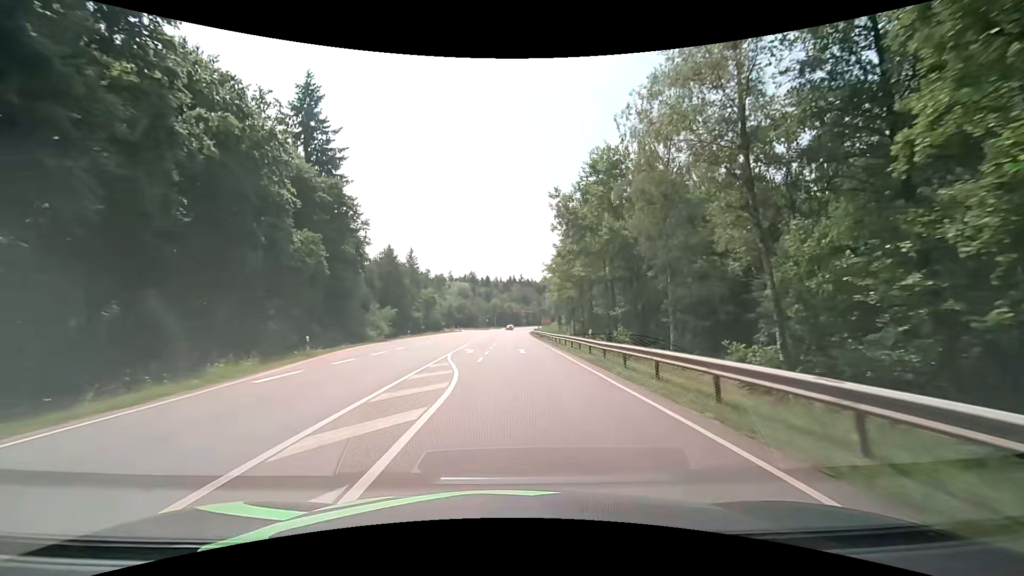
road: secondary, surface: asphalt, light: Day
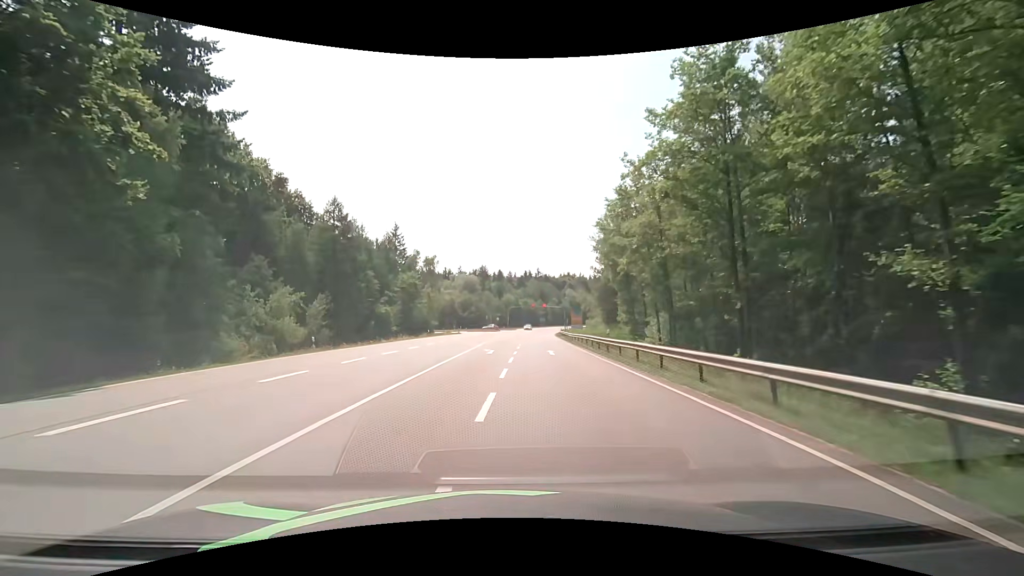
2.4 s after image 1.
(-0.2, +36.1) m; -1°
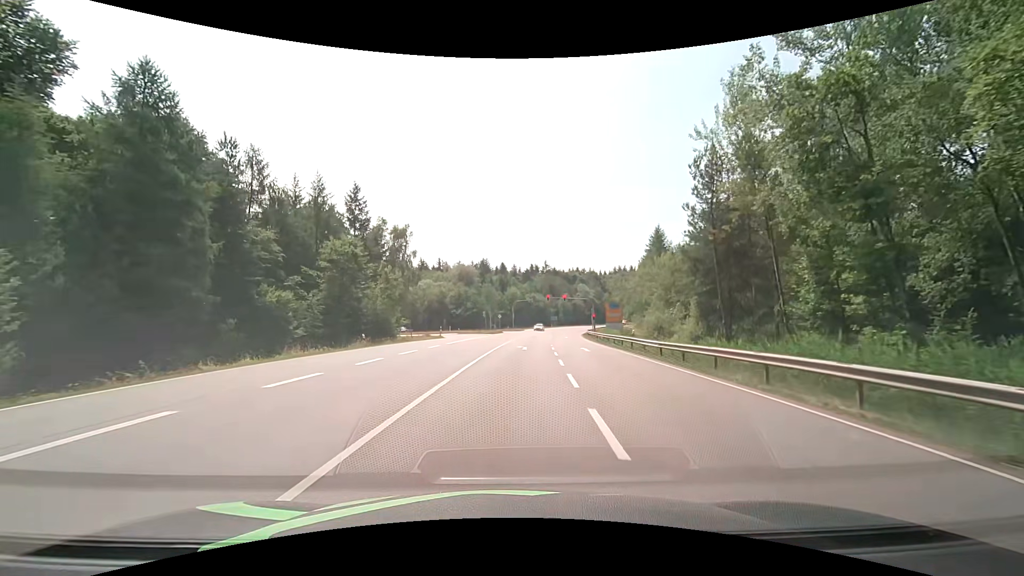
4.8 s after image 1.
(-0.5, +31.6) m; -1°
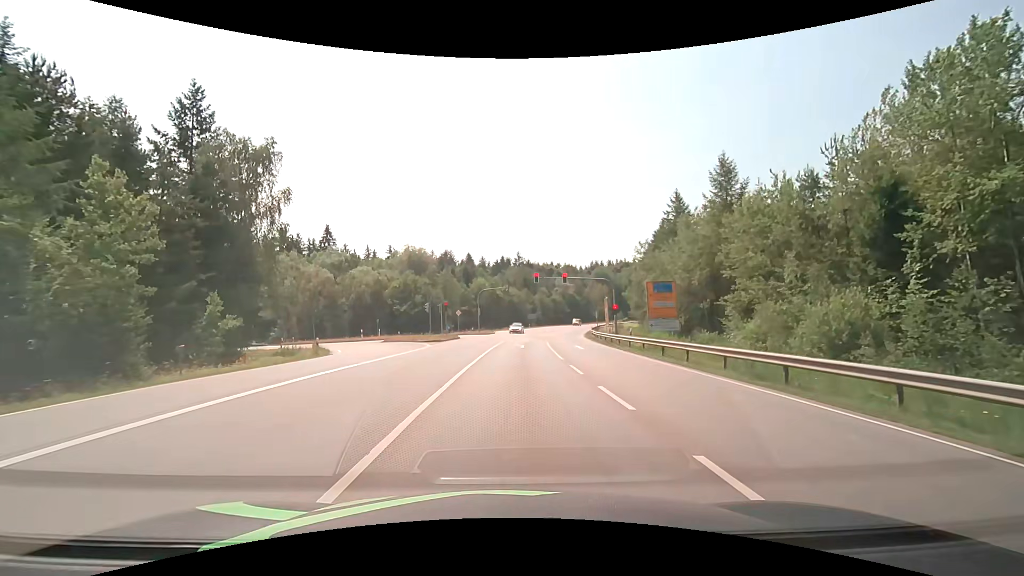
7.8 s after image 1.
(+0.9, +32.5) m; +3°
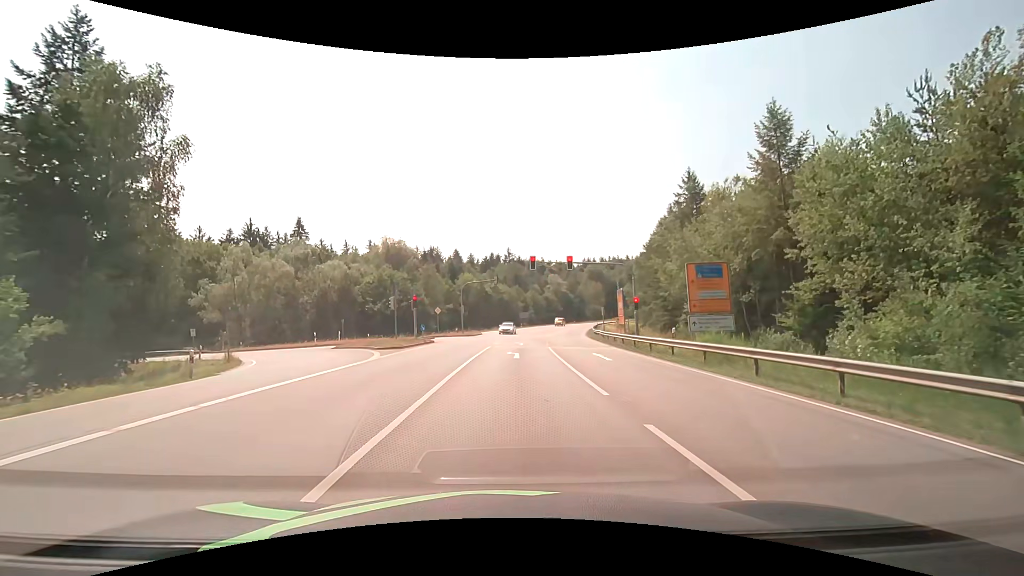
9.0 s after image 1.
(+0.2, +10.5) m; +2°
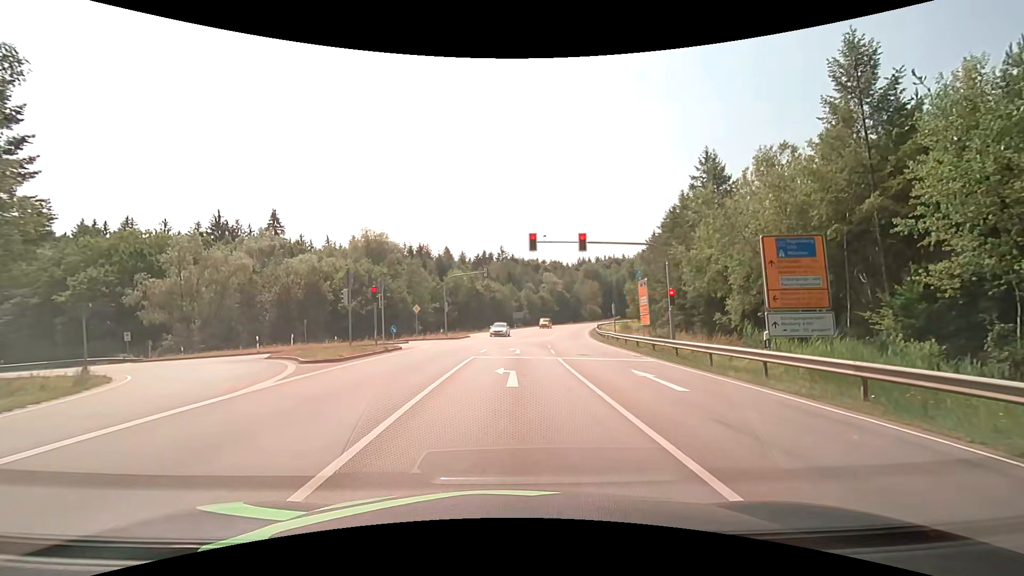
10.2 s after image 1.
(0.0, +8.8) m; 0°
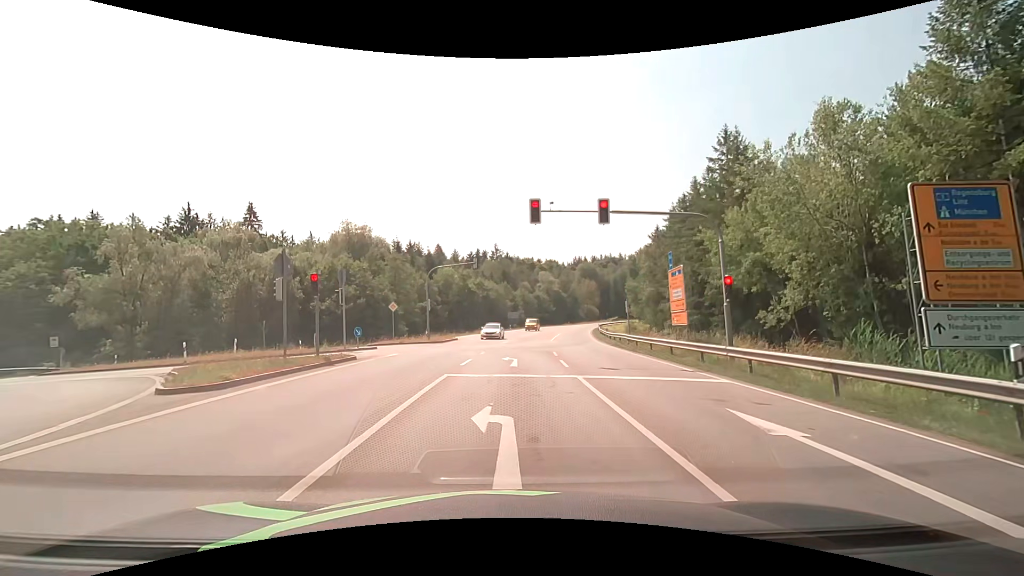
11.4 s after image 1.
(0.0, +7.1) m; 0°
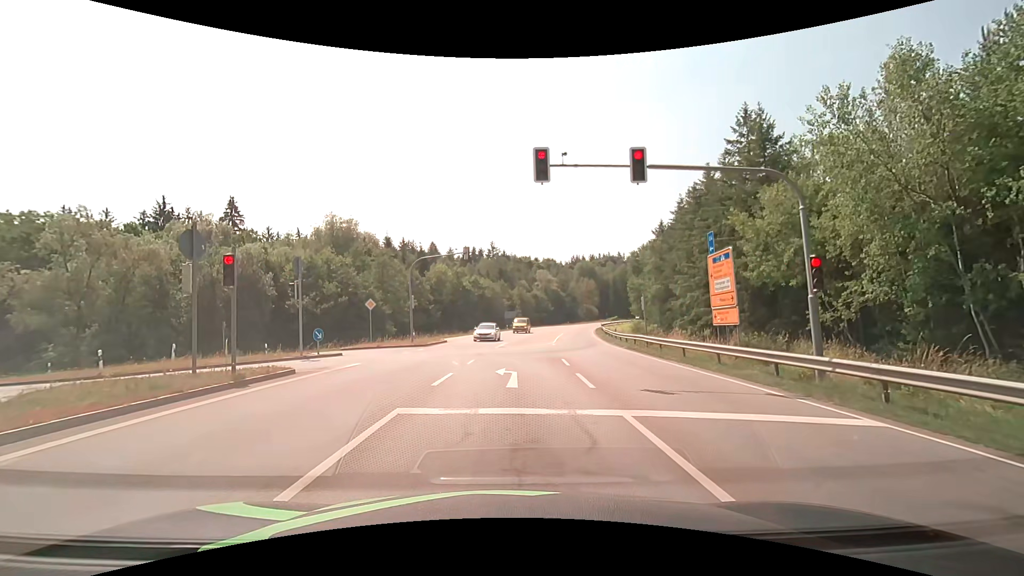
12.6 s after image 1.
(0.0, +5.3) m; +1°
(0, +10) (-1, +20) (-6, +28) (-15, +32) (-25, +34) (-35, +35) (-44, +37) (-54, +40) (-63, +44) (-72, +48) m
